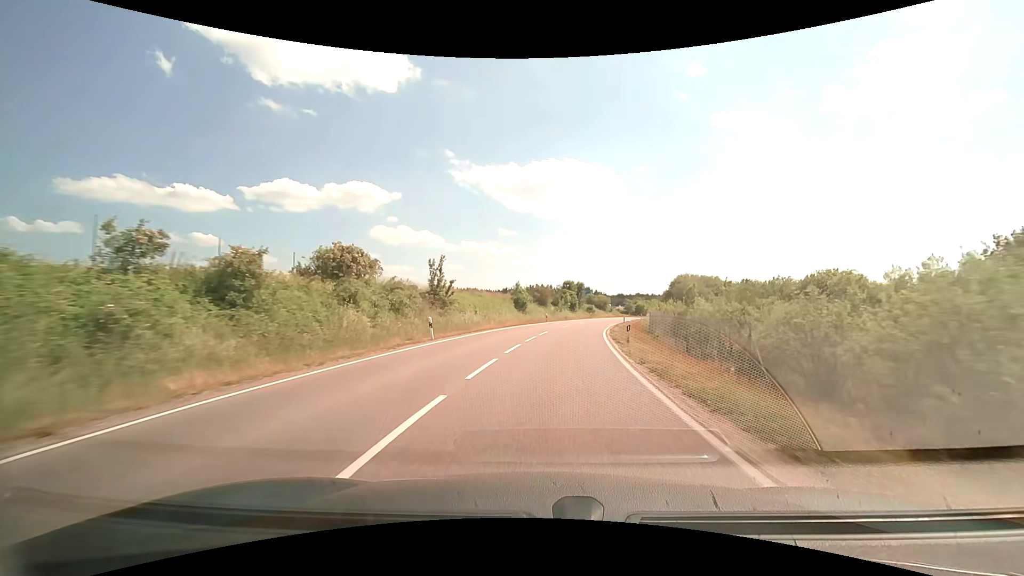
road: unclassified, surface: asphalt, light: Day
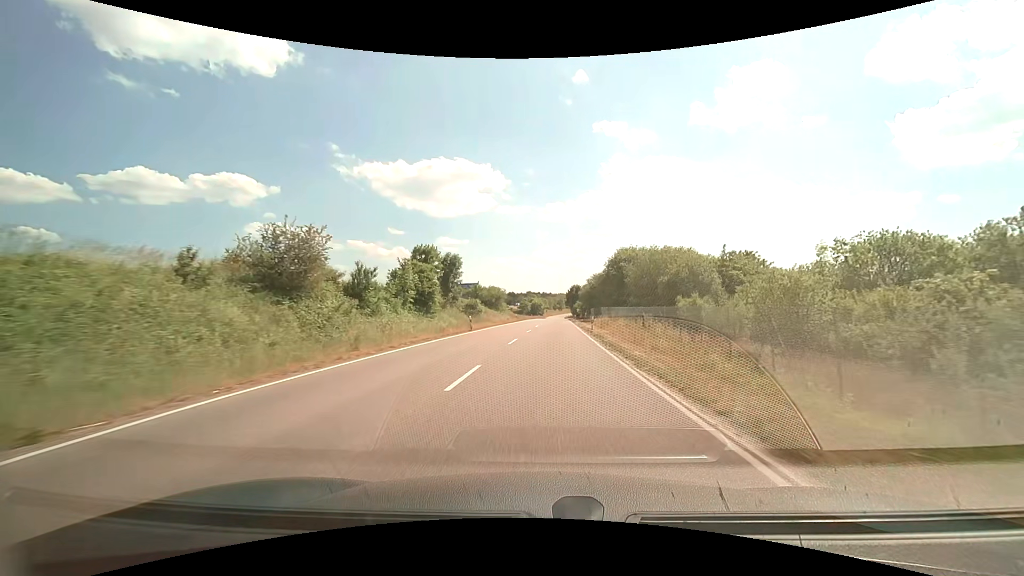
(+6.5, +55.5) m; +13°
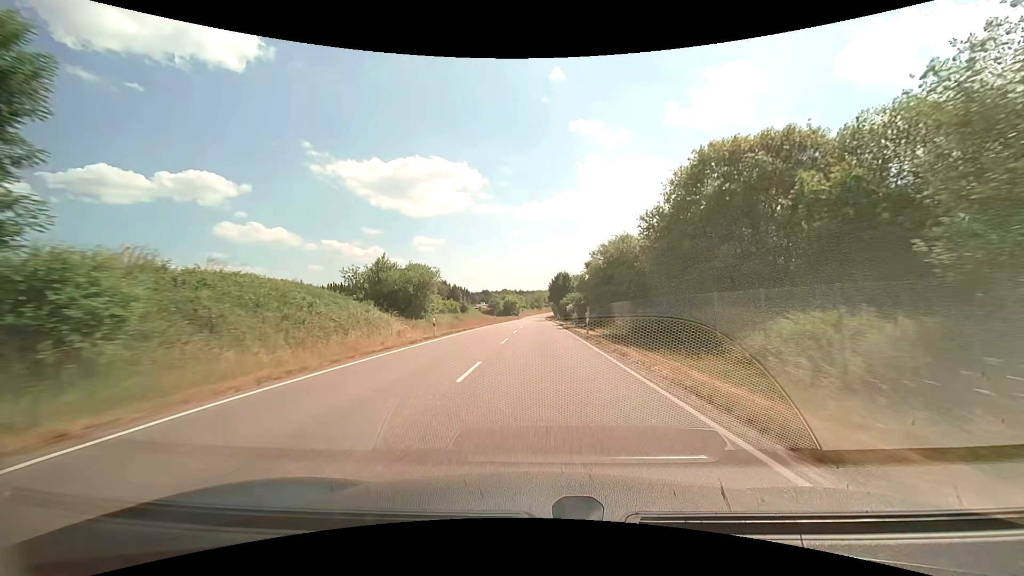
(+1.4, +46.8) m; +3°
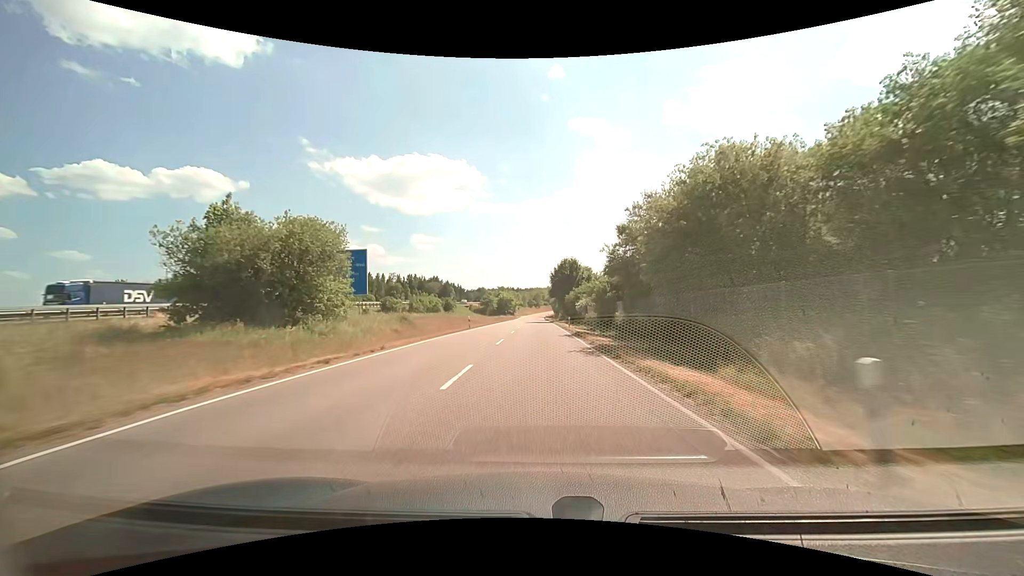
(+0.1, +24.8) m; 0°
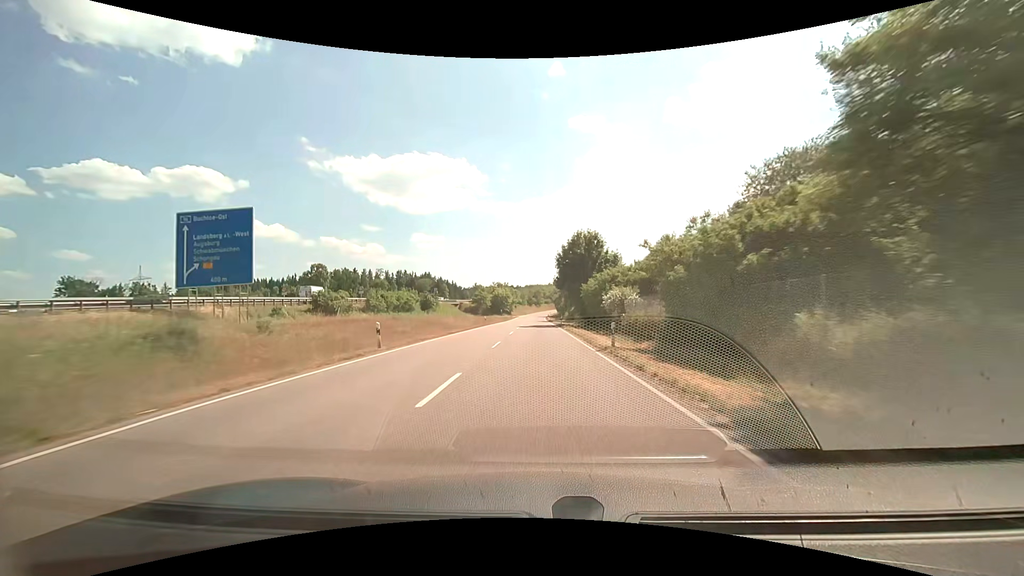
(0.0, +25.7) m; 0°
(0, +10) (0, +20) (0, +30) (0, +40) (0, +50) (0, +60) (0, +70) (0, +80) (0, +90) (0, +100) m
